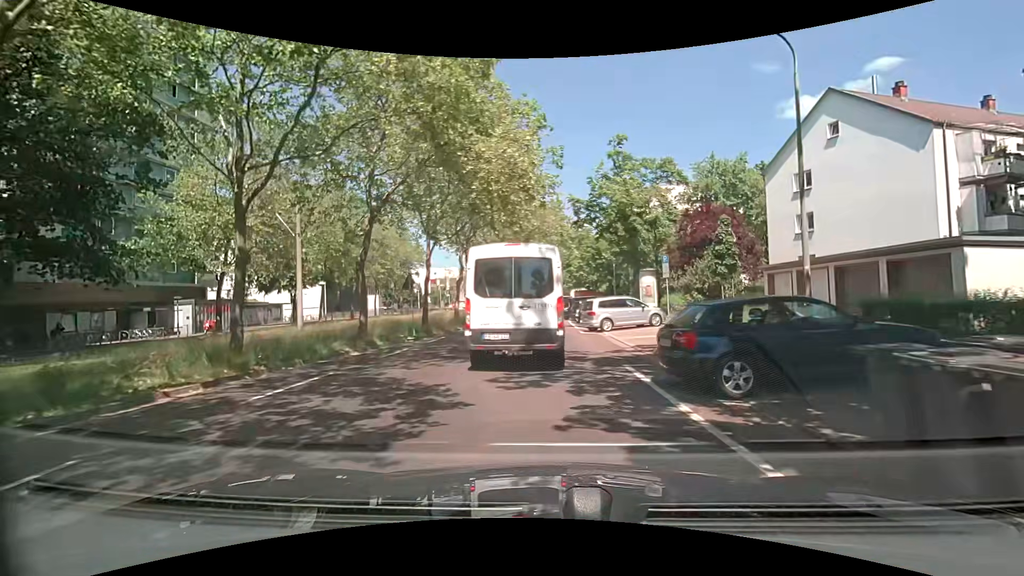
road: tertiary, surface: asphalt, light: Day
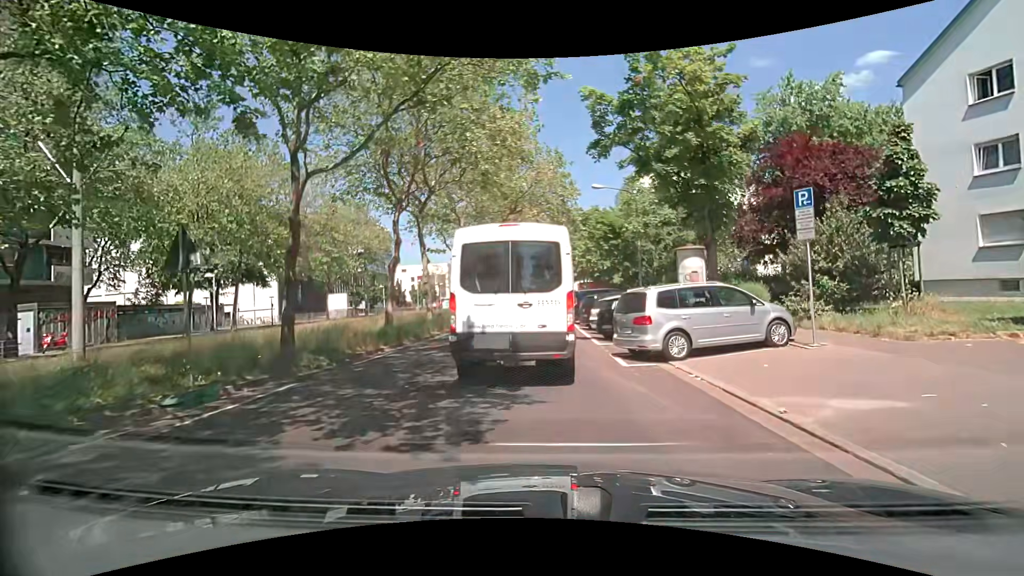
(+0.2, +13.2) m; 0°
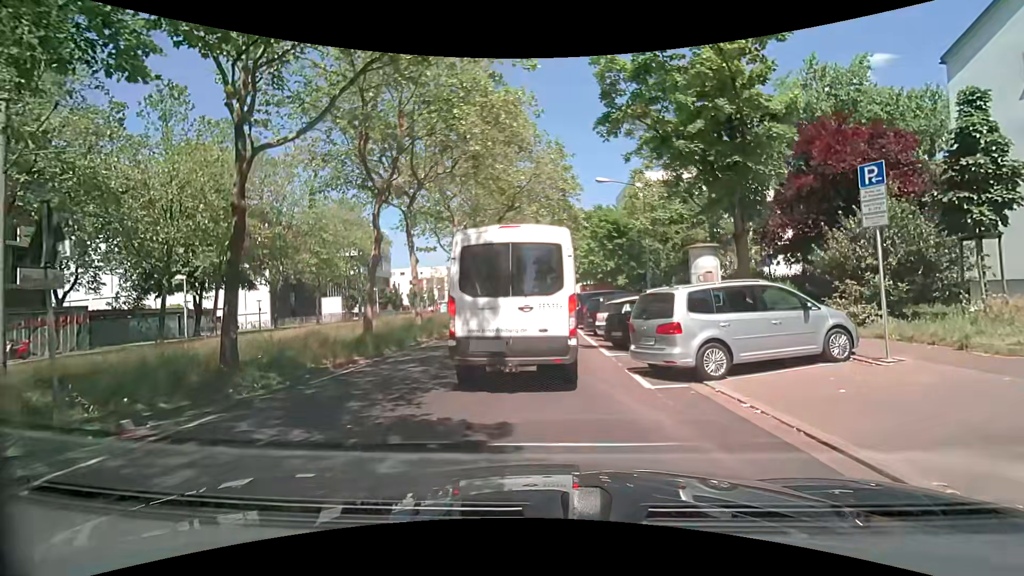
(0.0, +2.3) m; -1°
